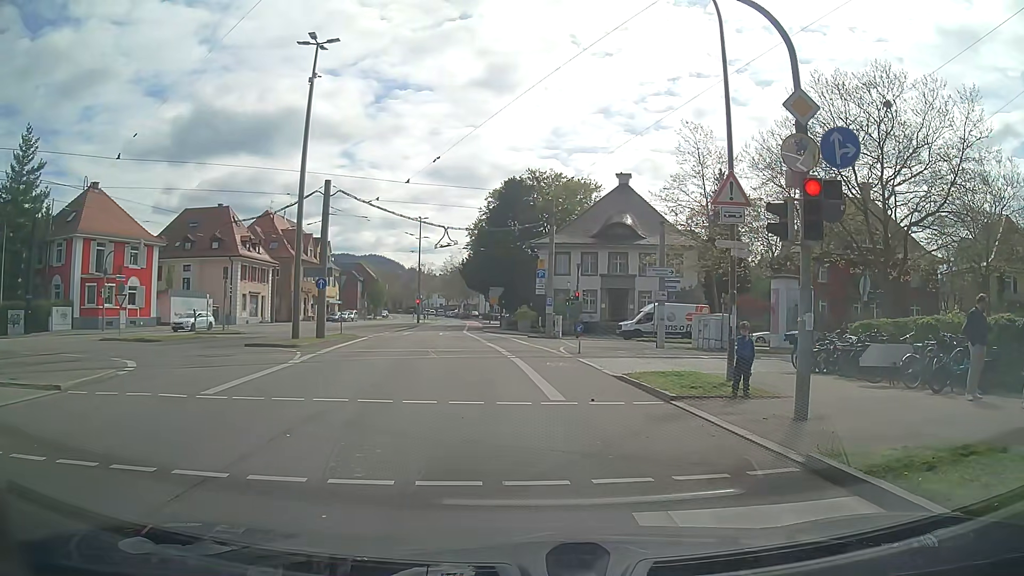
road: secondary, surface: asphalt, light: Day
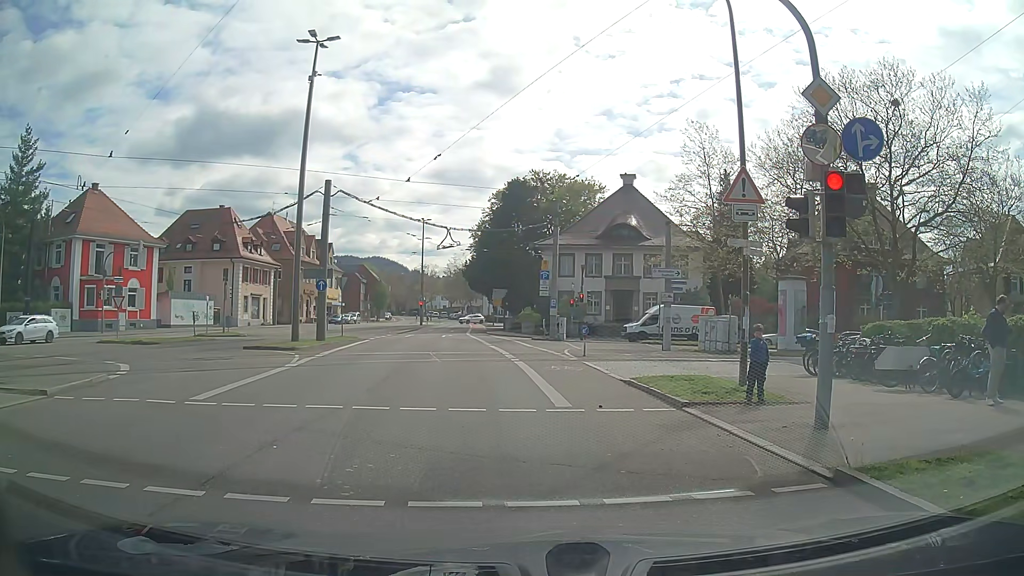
(0.0, +0.6) m; 0°
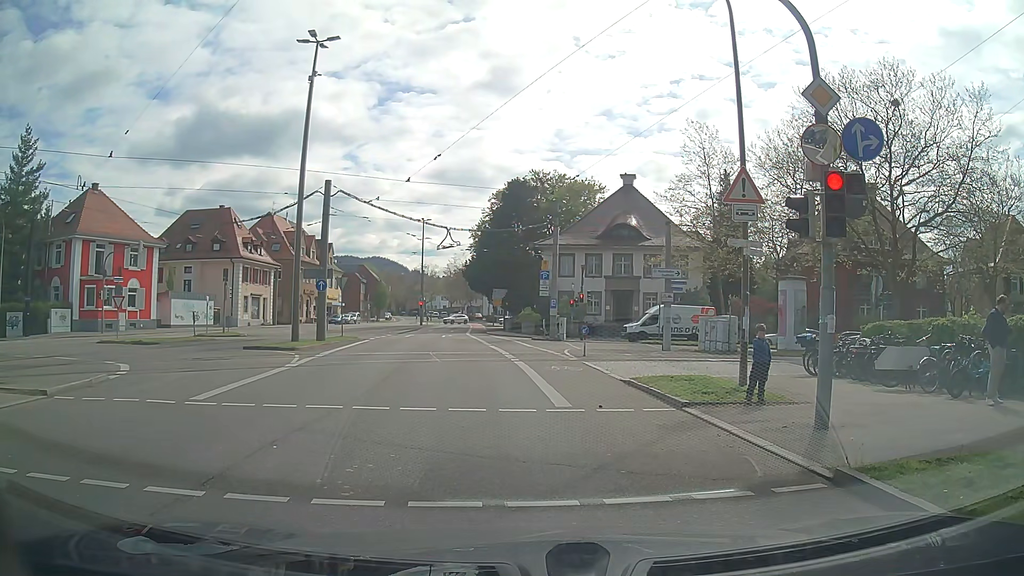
(0.0, 0.0) m; 0°
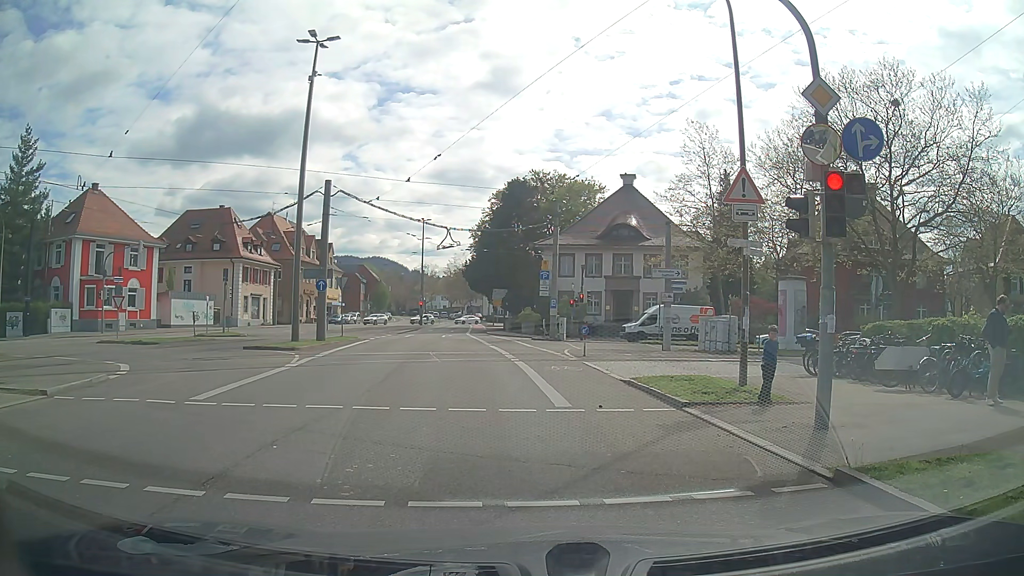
(0.0, 0.0) m; 0°
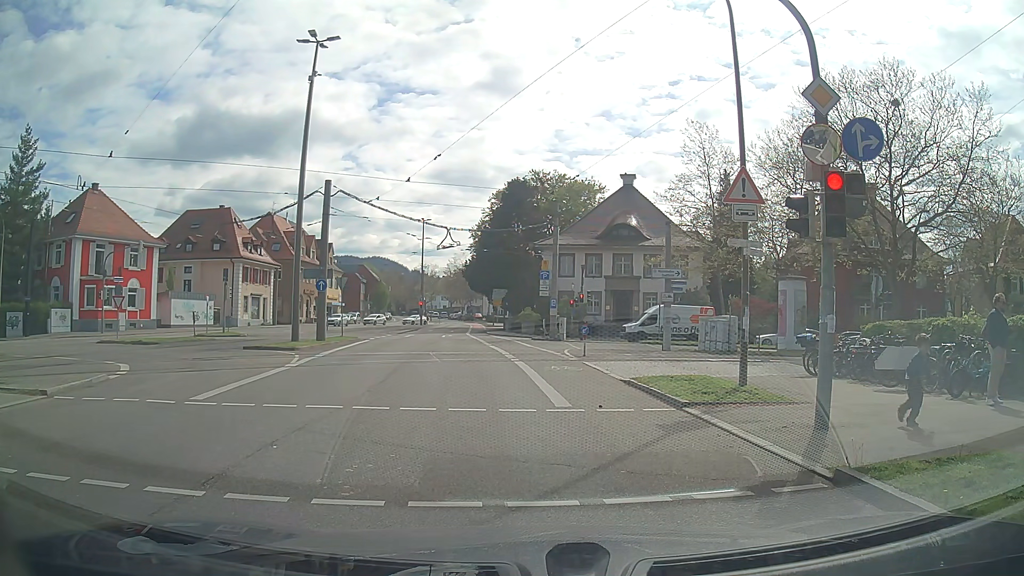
(0.0, 0.0) m; 0°
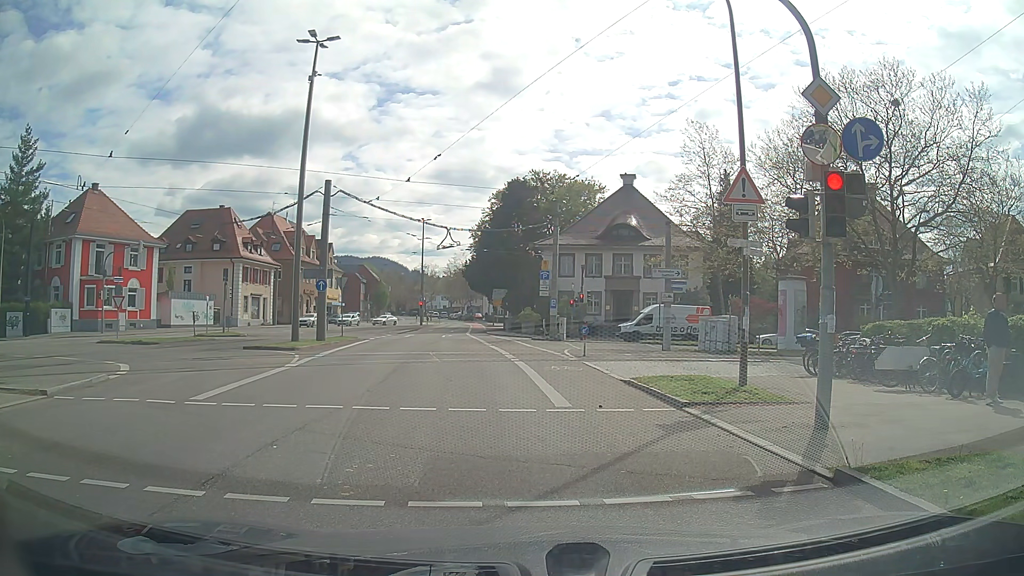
(0.0, 0.0) m; 0°
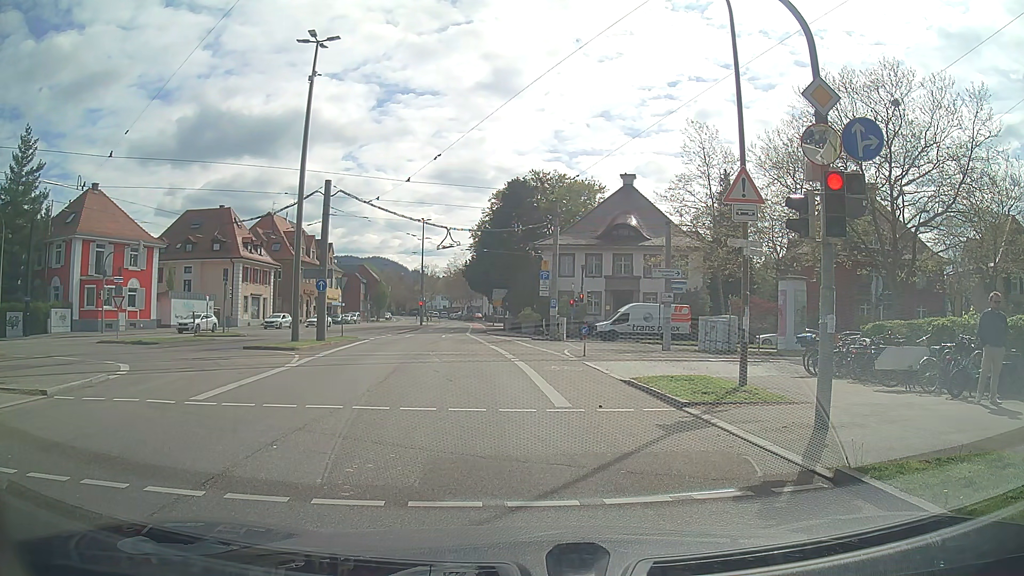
(0.0, 0.0) m; 0°
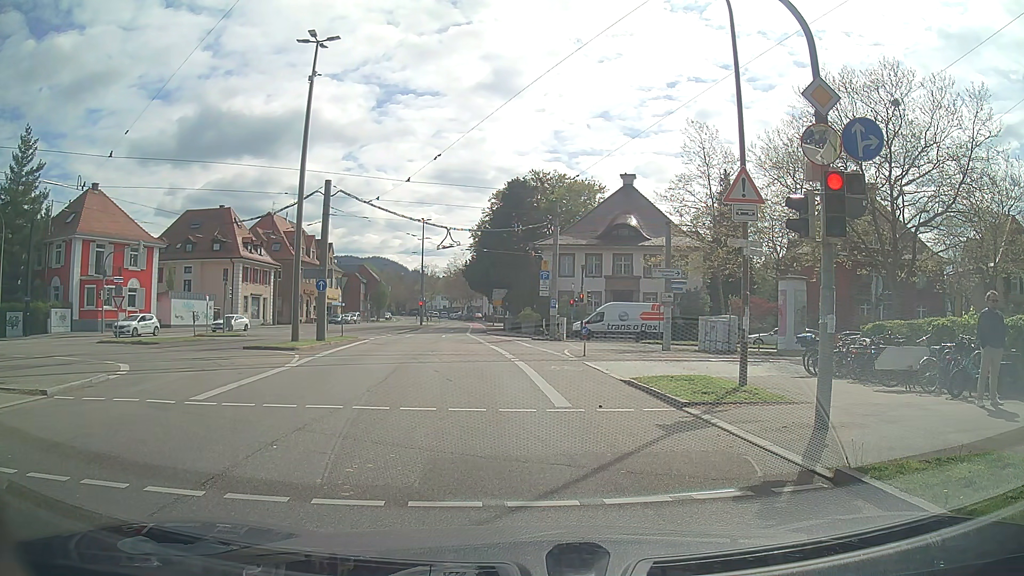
(0.0, 0.0) m; 0°
